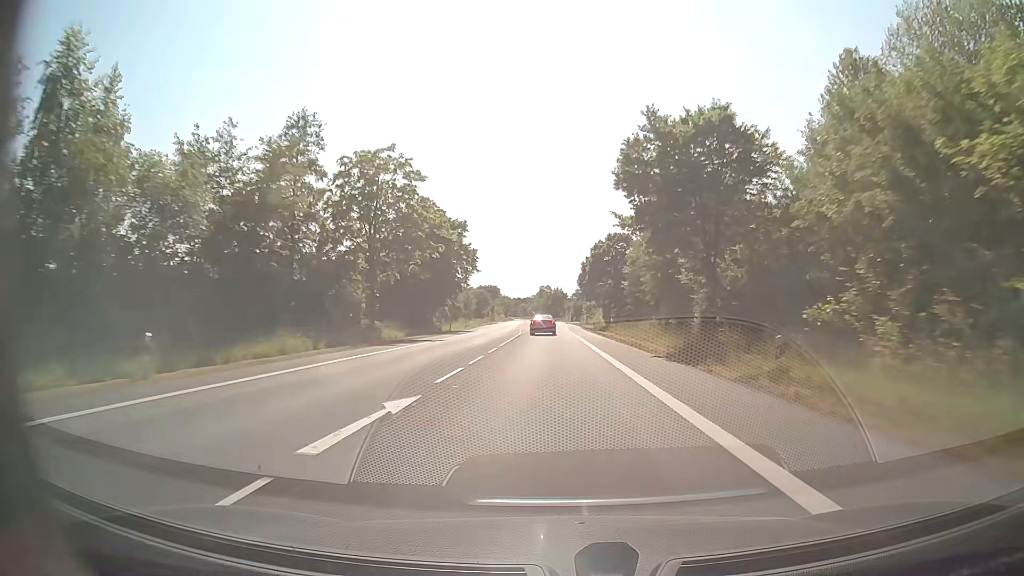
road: secondary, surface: asphalt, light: Day
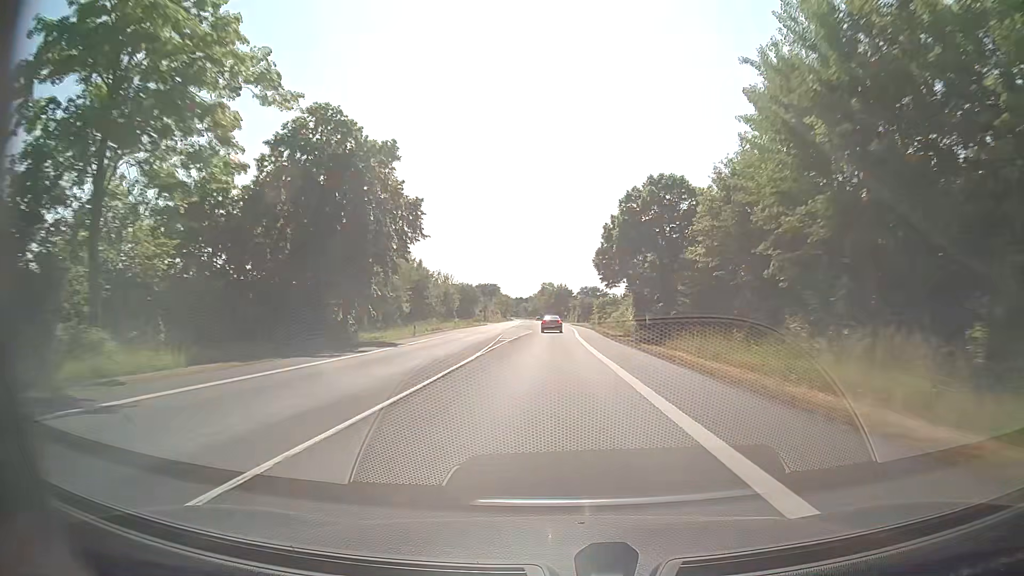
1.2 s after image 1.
(-0.1, +31.3) m; 0°
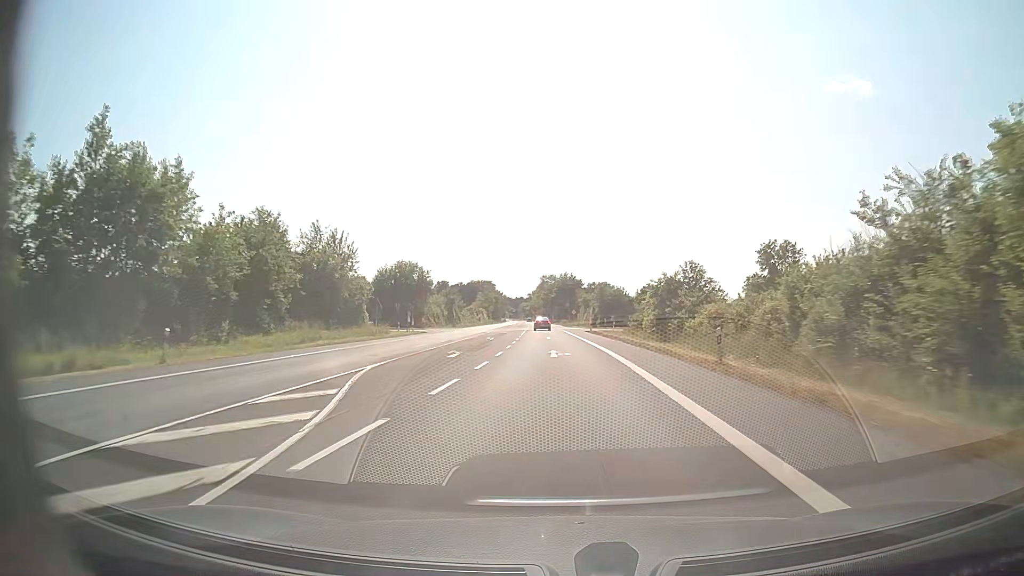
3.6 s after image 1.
(+0.1, +62.9) m; 0°
(0, +10) (0, +20) (0, +30) (0, +40) (0, +50) (-1, +60) (-1, +70) (-1, +80) (-2, +90) (-2, +100) m
